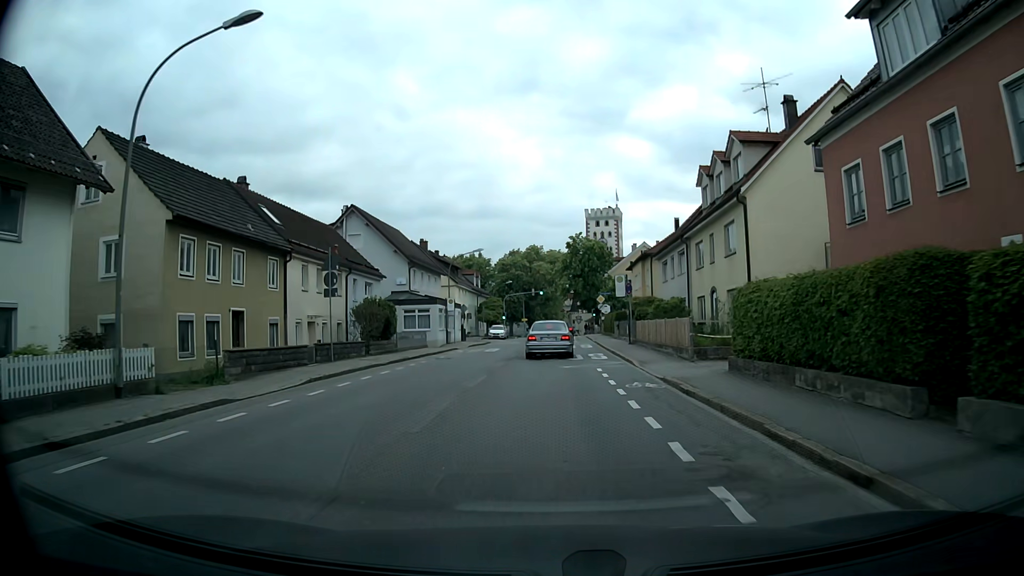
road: secondary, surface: asphalt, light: Day
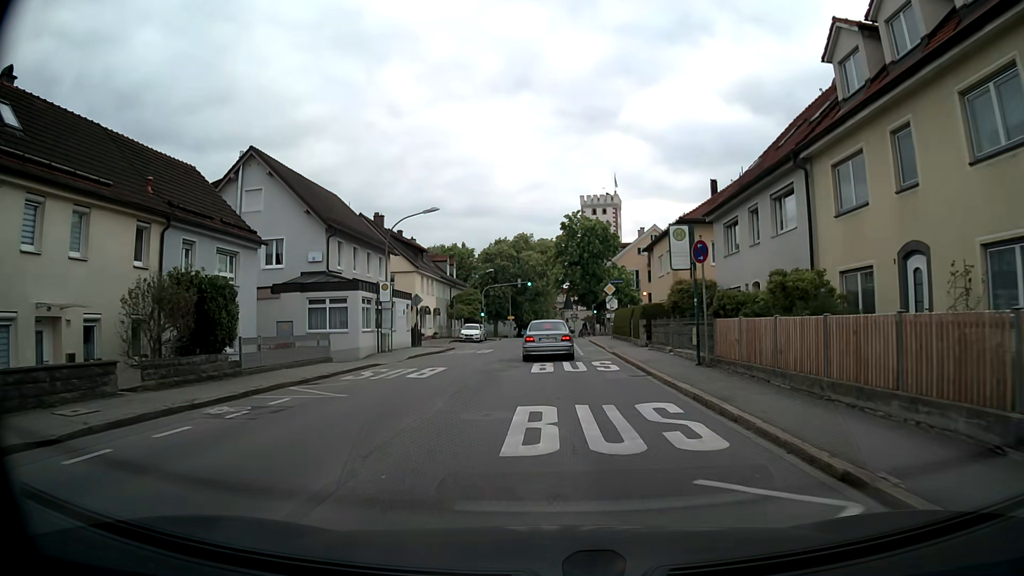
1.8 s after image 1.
(+0.1, +17.7) m; 0°
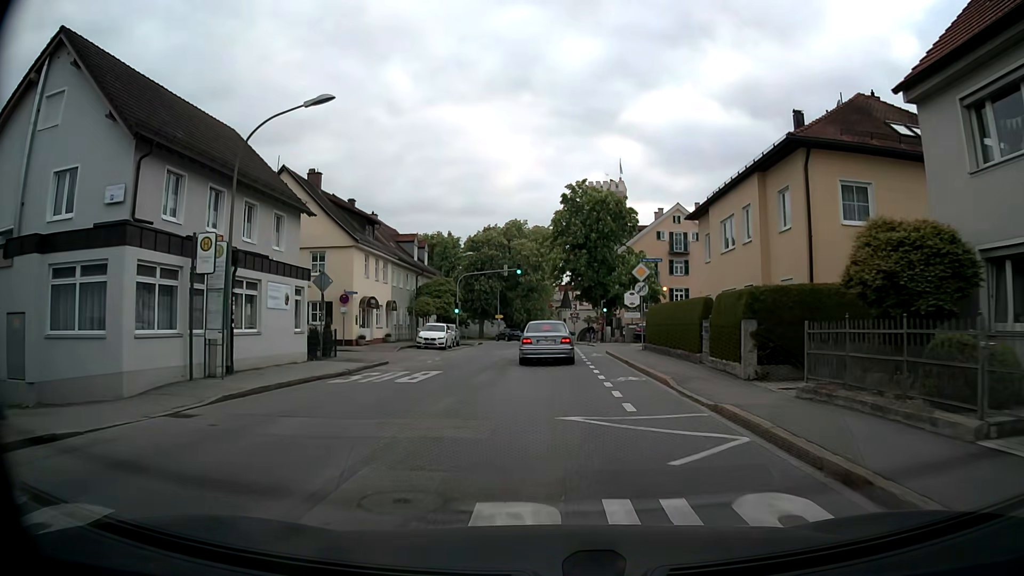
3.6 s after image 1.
(+0.1, +17.1) m; 0°
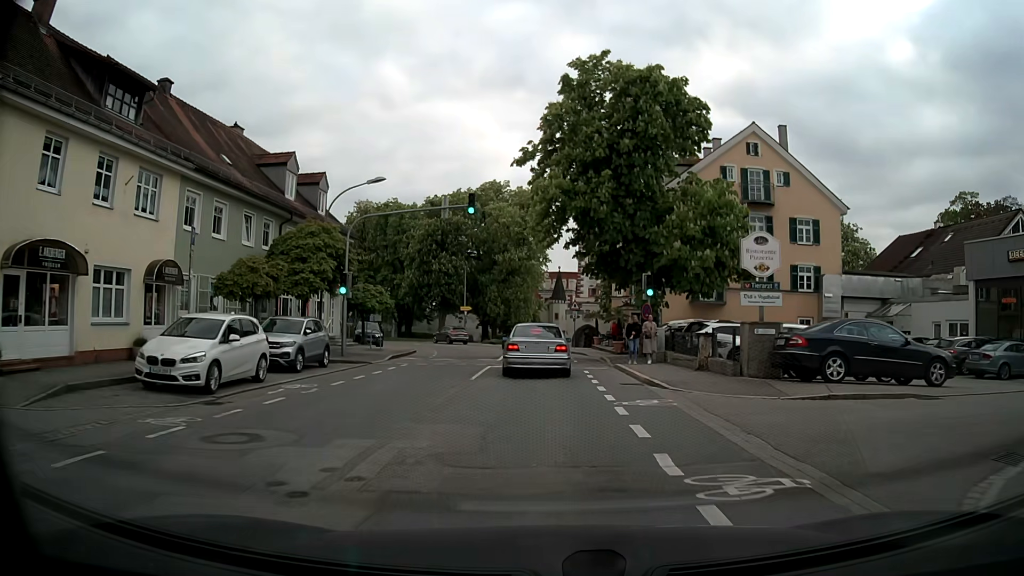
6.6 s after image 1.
(+0.5, +28.4) m; +2°
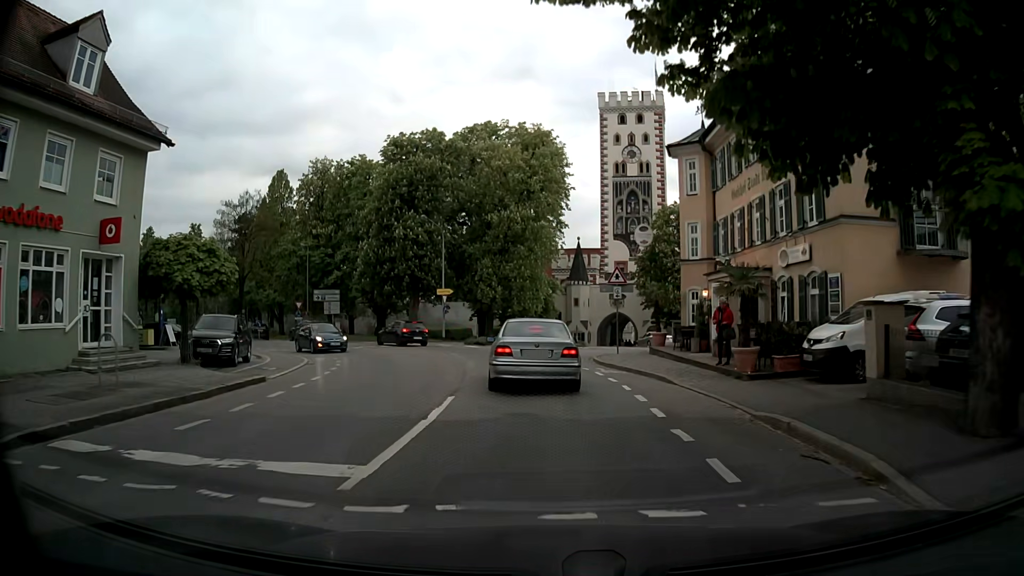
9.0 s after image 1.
(-0.2, +22.5) m; -2°
(0, +10) (0, +20) (0, +30) (+7, +37) (+17, +38) (+27, +38) (+37, +38) (+47, +38) (+57, +38) (+67, +37) m
